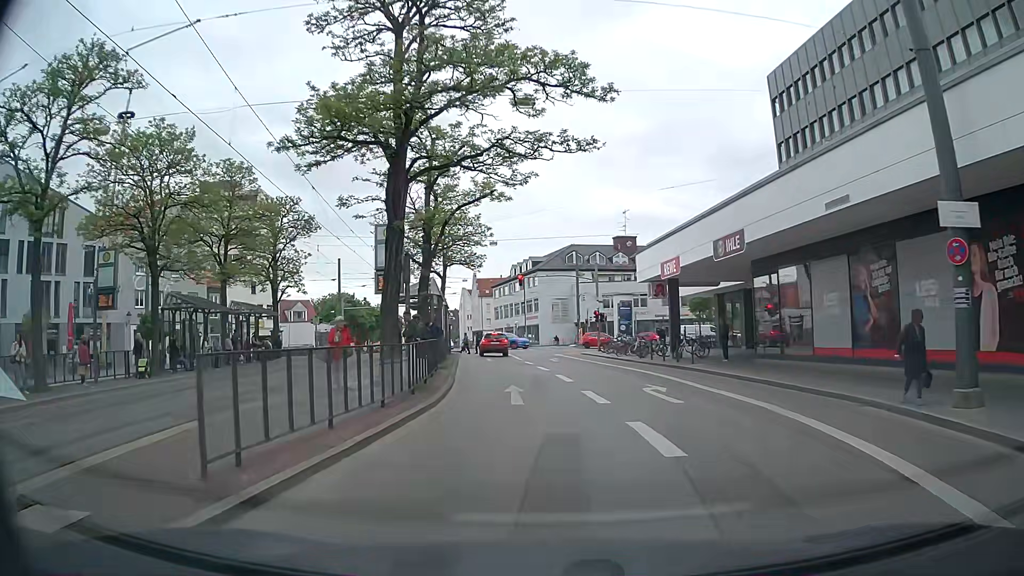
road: tertiary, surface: asphalt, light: Day
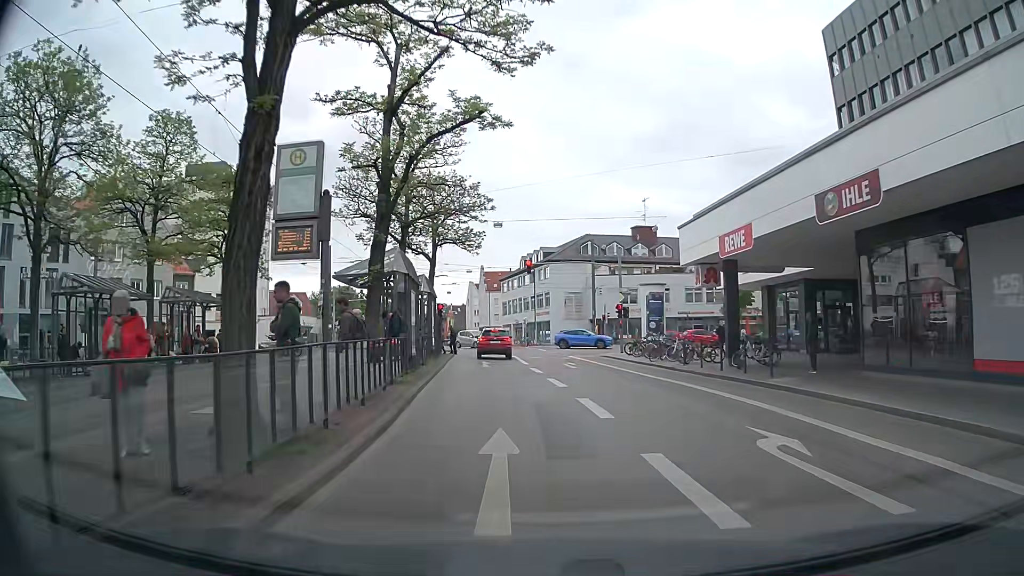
(-0.3, +8.4) m; -3°
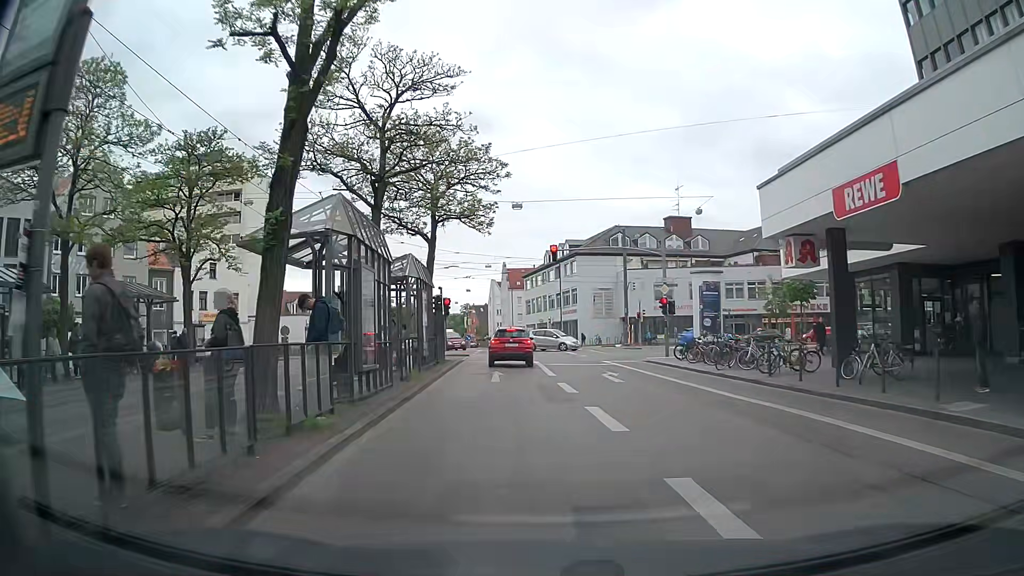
(-0.1, +7.4) m; -3°
